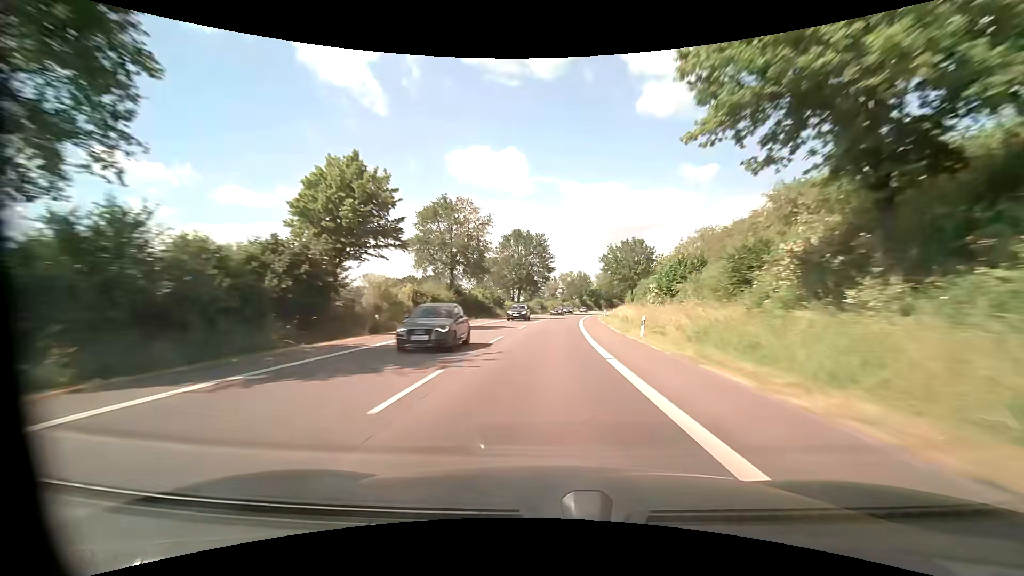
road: primary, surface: asphalt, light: Day
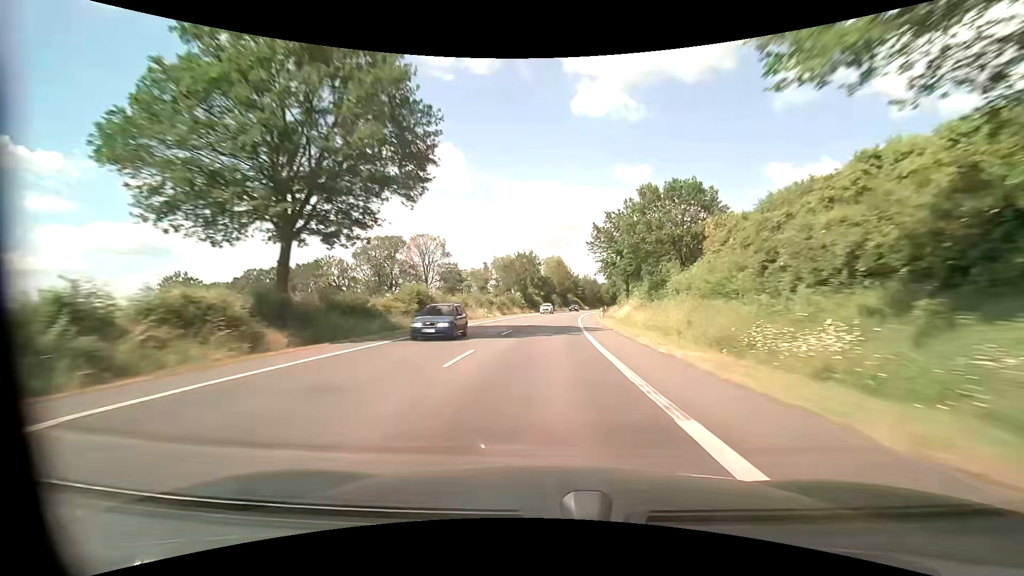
(+3.8, +69.7) m; +7°
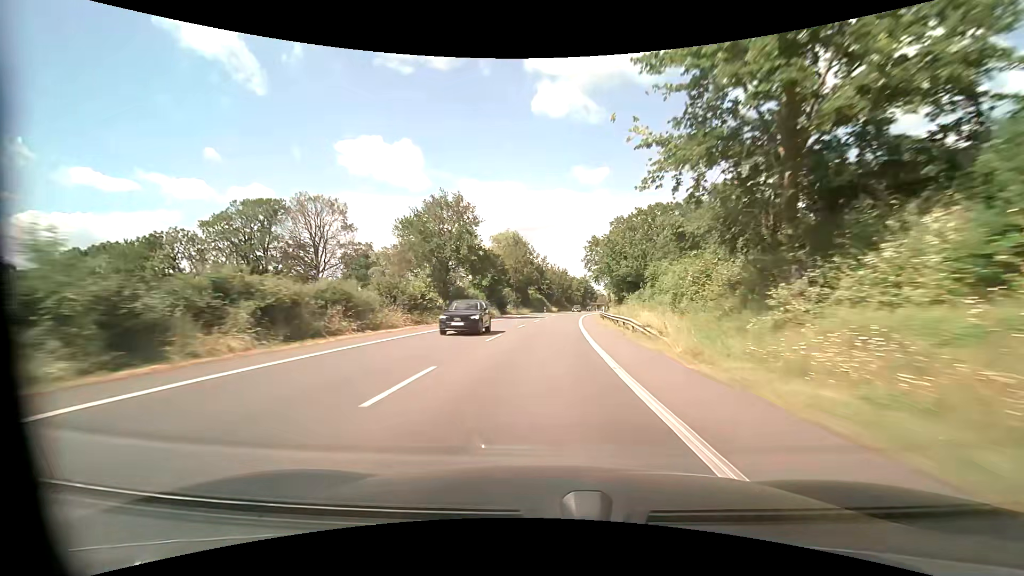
(+2.2, +52.4) m; +5°
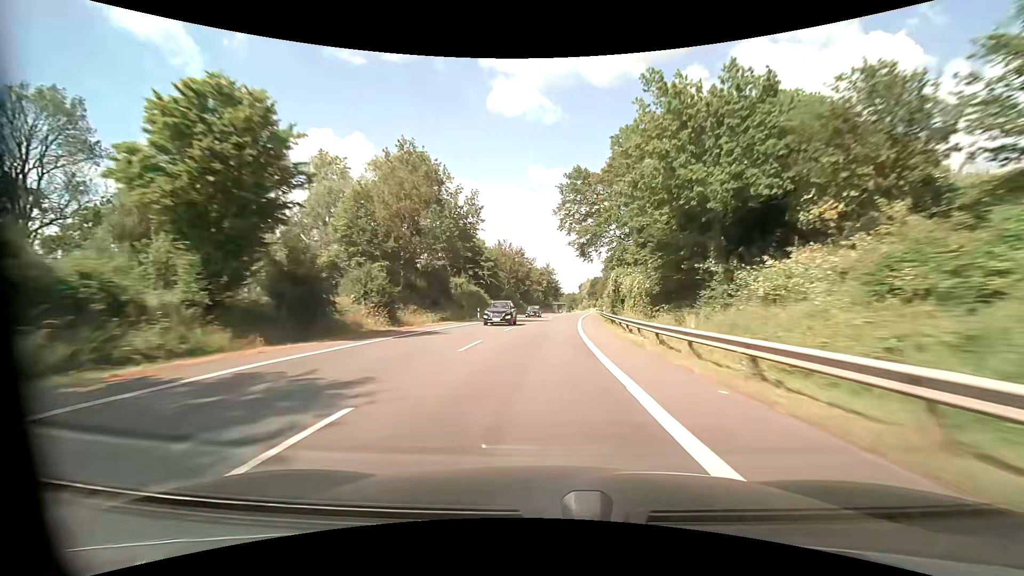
(+2.5, +52.3) m; +5°
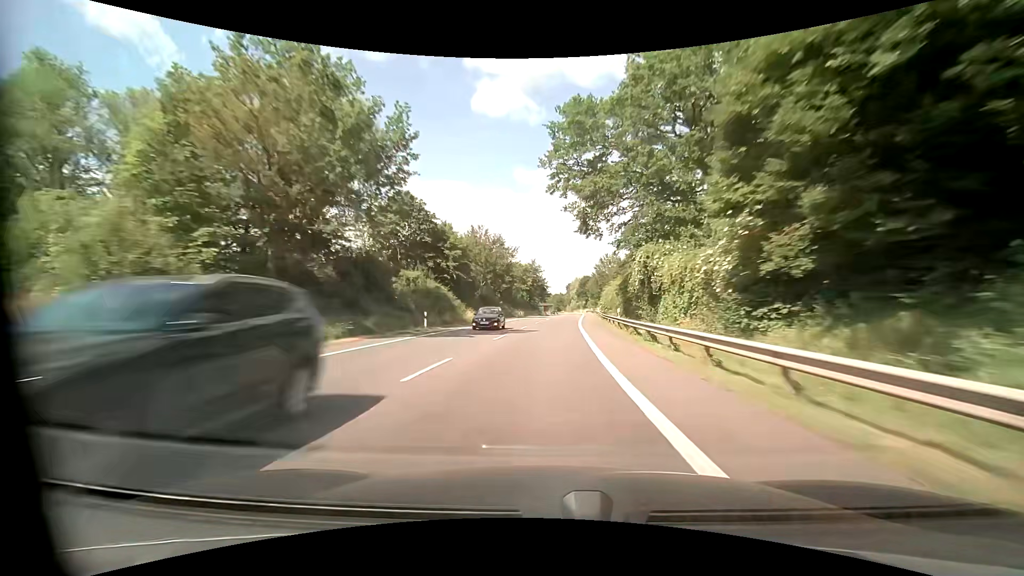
(+0.2, +17.5) m; +2°
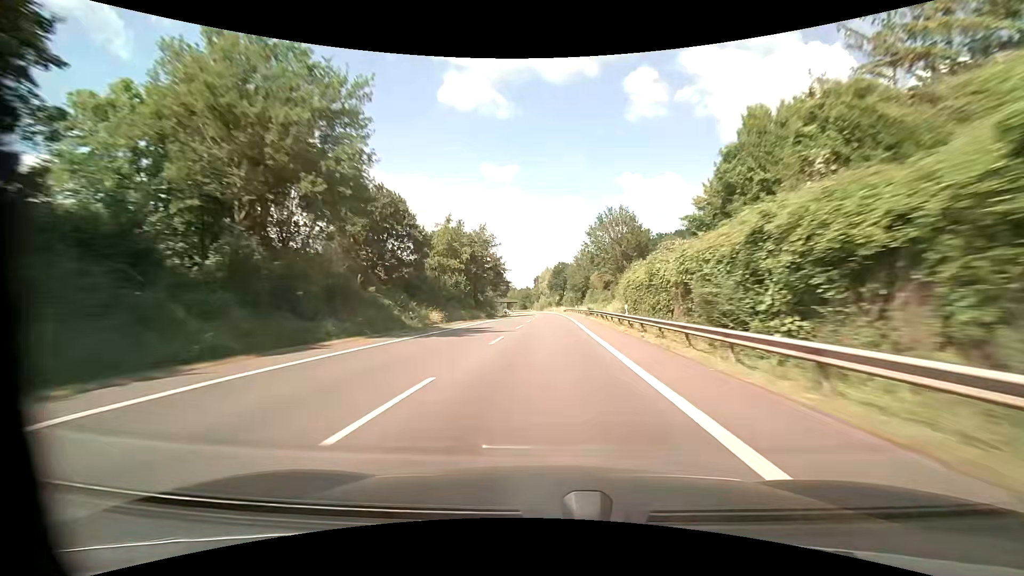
(+1.8, +52.4) m; +4°
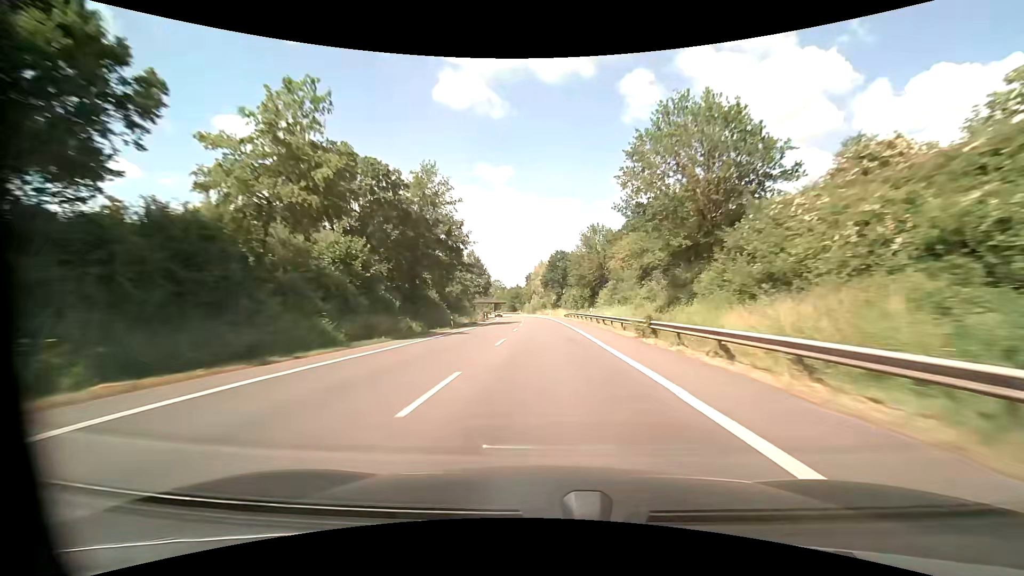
(+0.3, +34.9) m; +1°
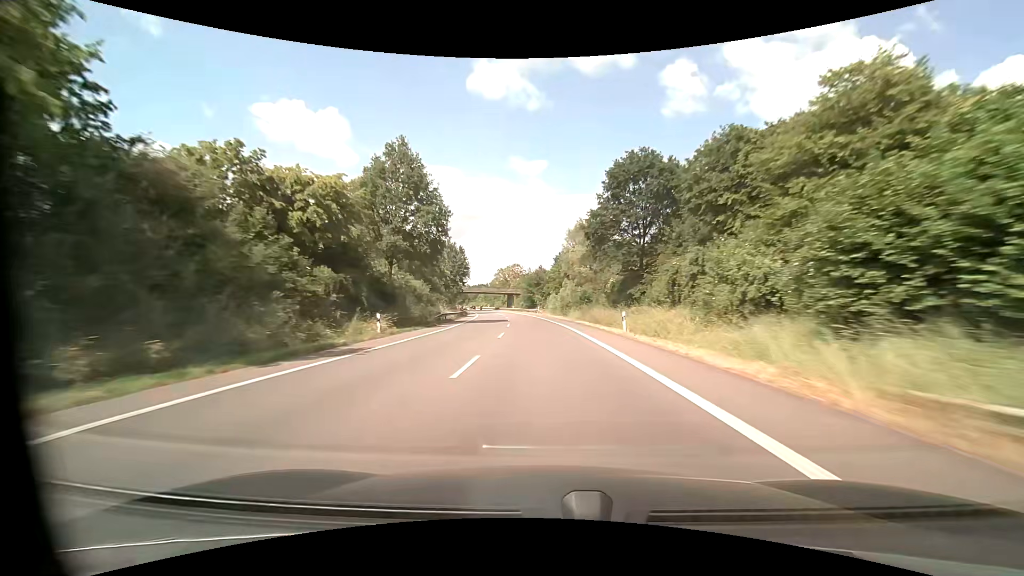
(-0.9, +69.9) m; -3°
(0, +10) (0, +20) (-1, +30) (-1, +40) (-2, +50) (-3, +60) (-4, +70) (-5, +80) (-7, +90) (-8, +100) m
